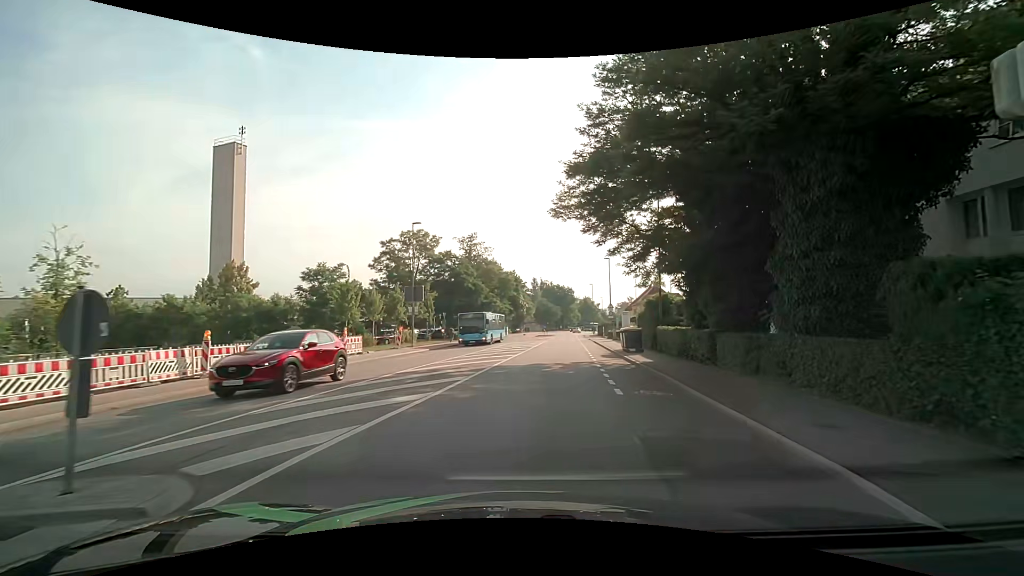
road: tertiary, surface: asphalt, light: Day
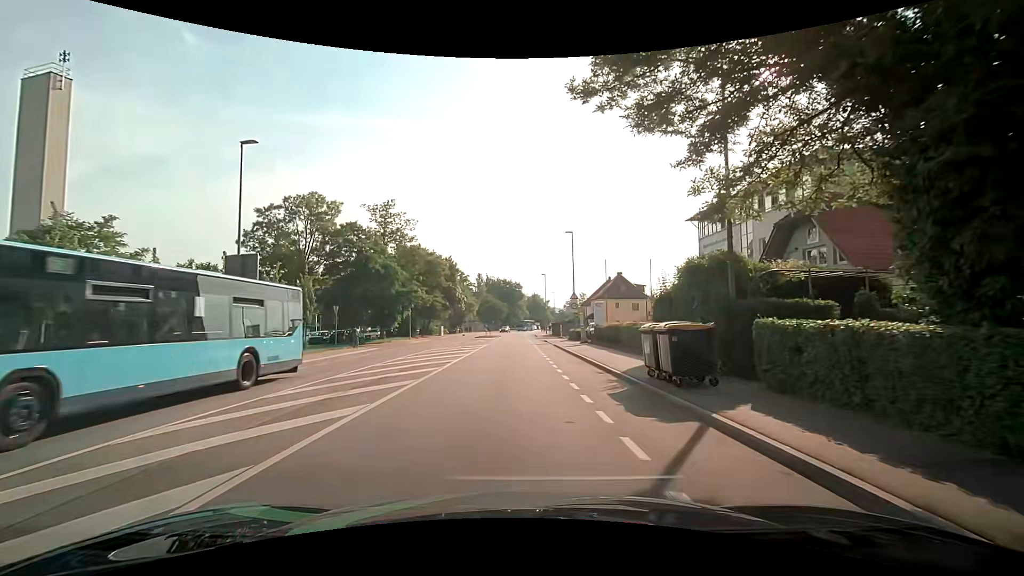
(+1.5, +17.6) m; +6°
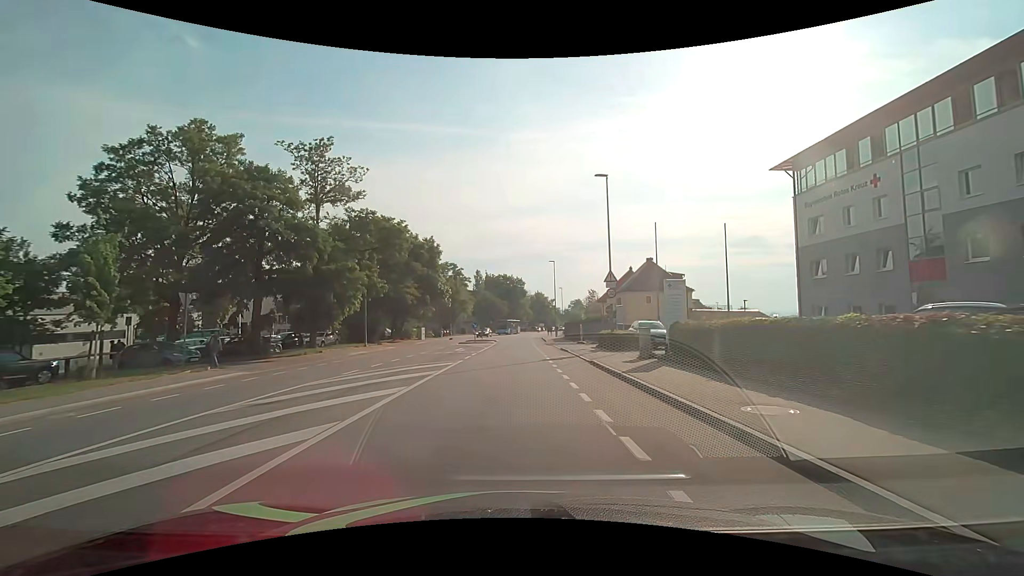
(+0.2, +18.1) m; 0°
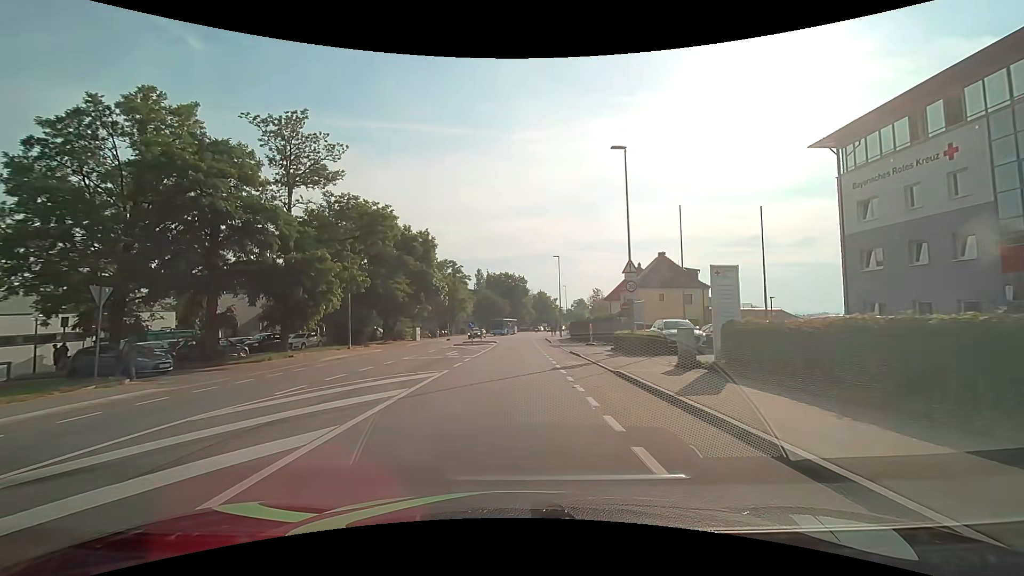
(0.0, +4.6) m; -1°
(0, +10) (0, +20) (0, +30) (0, +40) (0, +50) (0, +60) (+1, +70) (+2, +80) (+3, +90) (+4, +100) m
